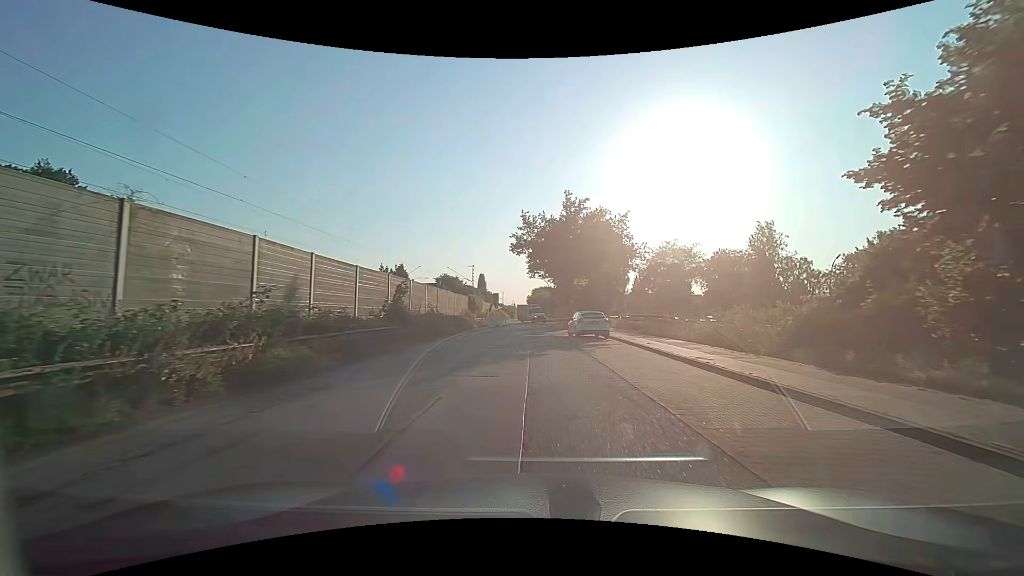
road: unclassified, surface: asphalt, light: Day
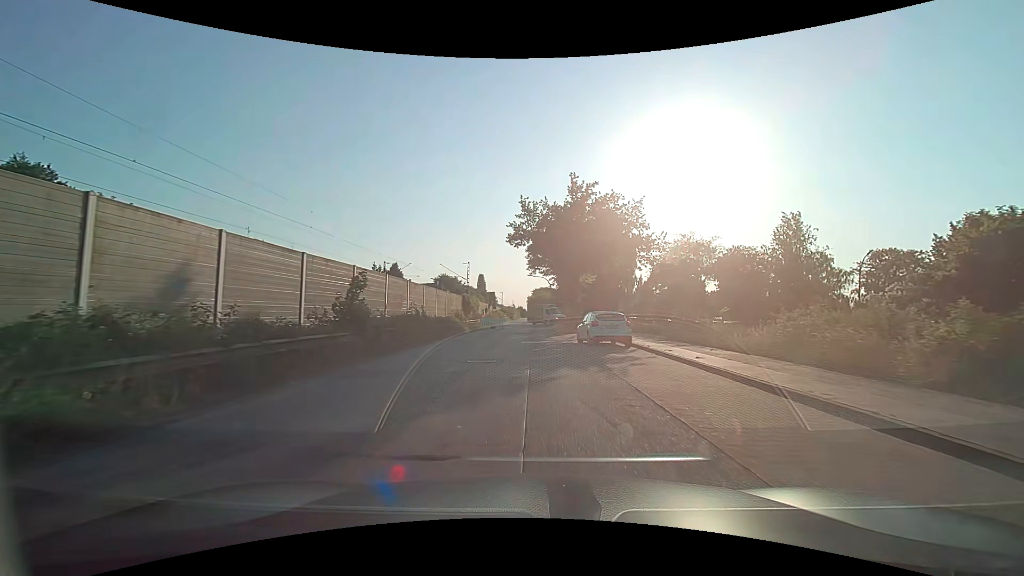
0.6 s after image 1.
(0.0, +5.9) m; -1°
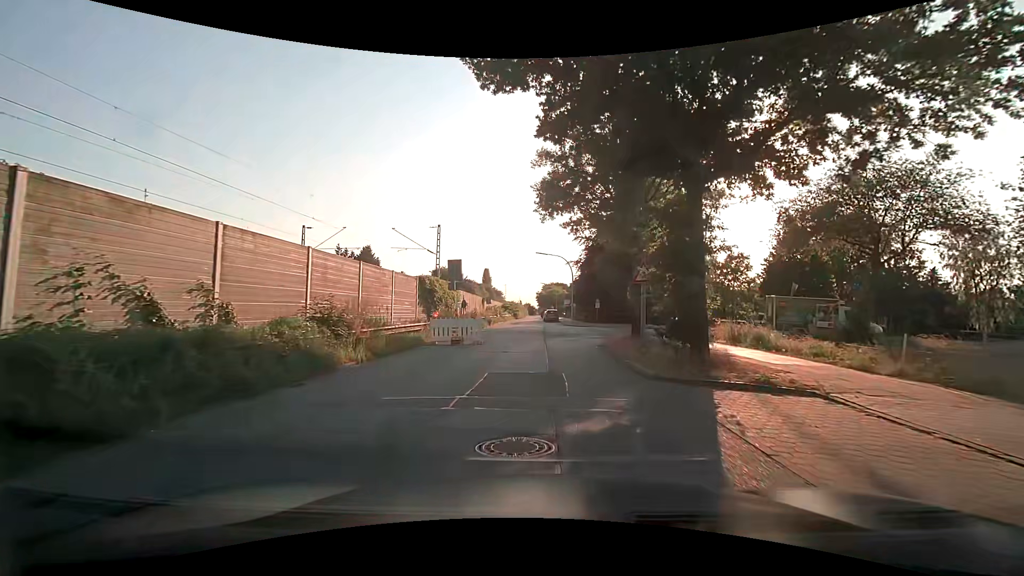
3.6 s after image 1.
(+0.1, +26.2) m; 0°
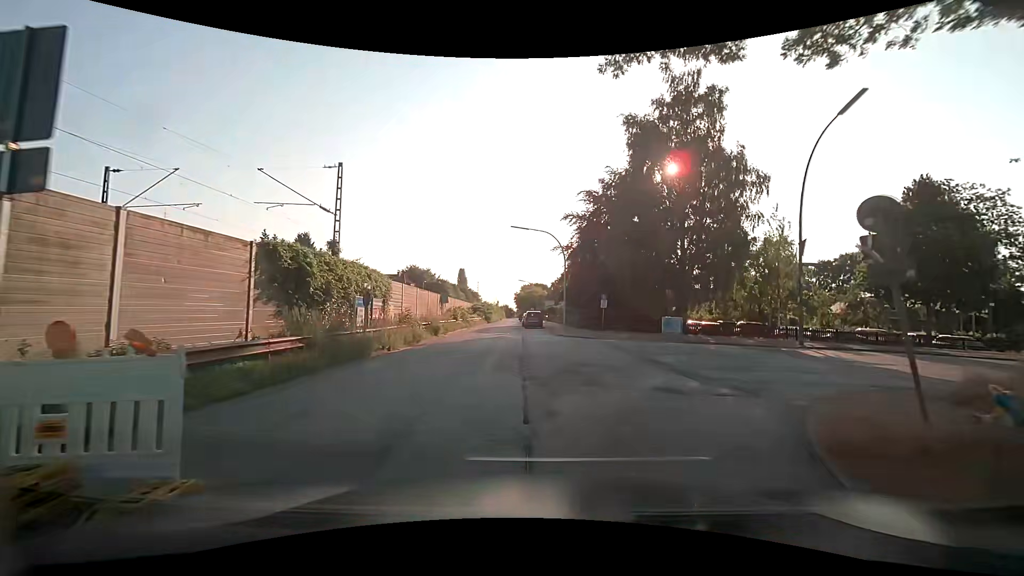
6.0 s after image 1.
(+0.1, +17.1) m; +3°
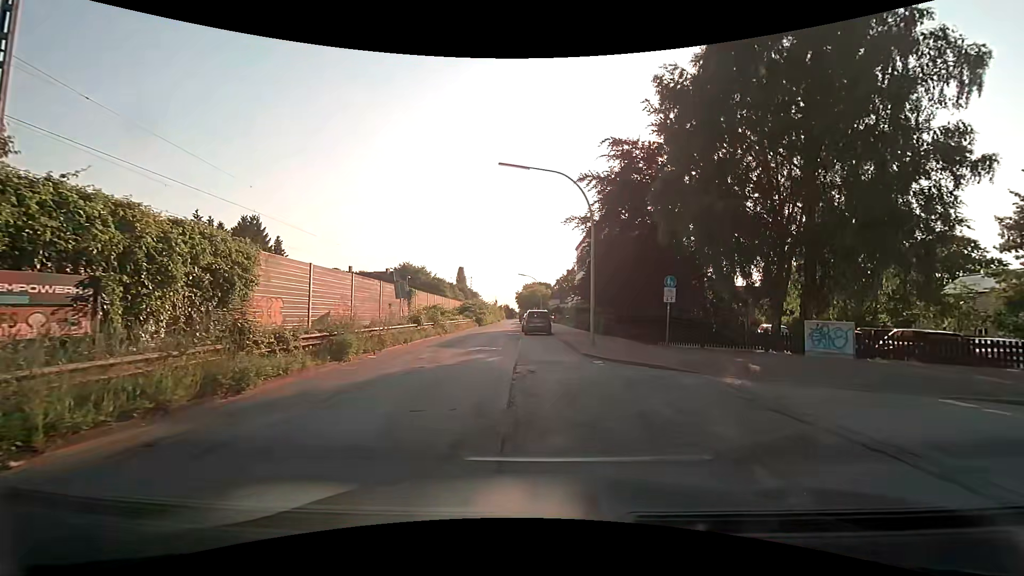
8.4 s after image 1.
(-0.2, +14.9) m; -2°
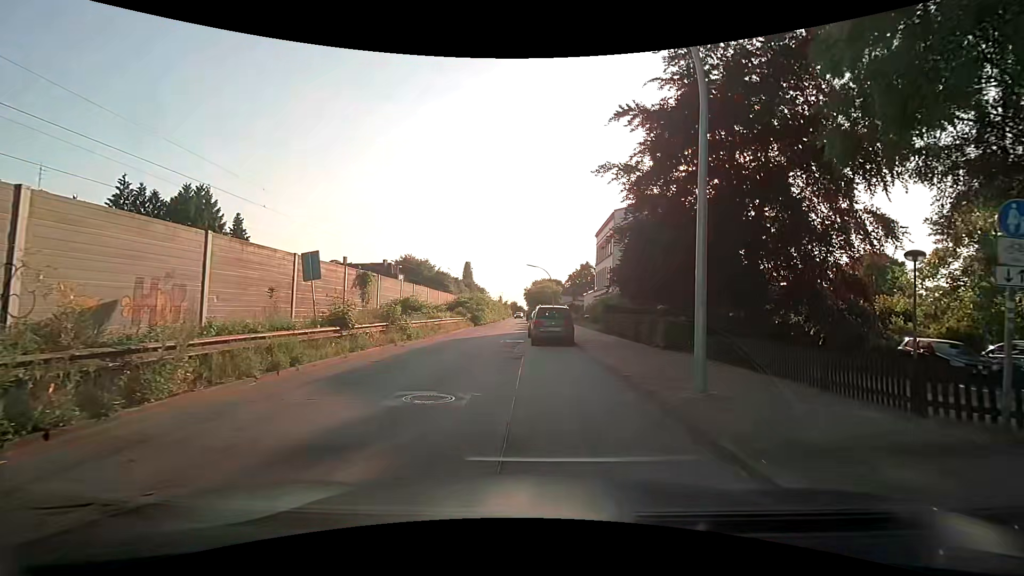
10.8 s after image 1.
(0.0, +12.0) m; -1°
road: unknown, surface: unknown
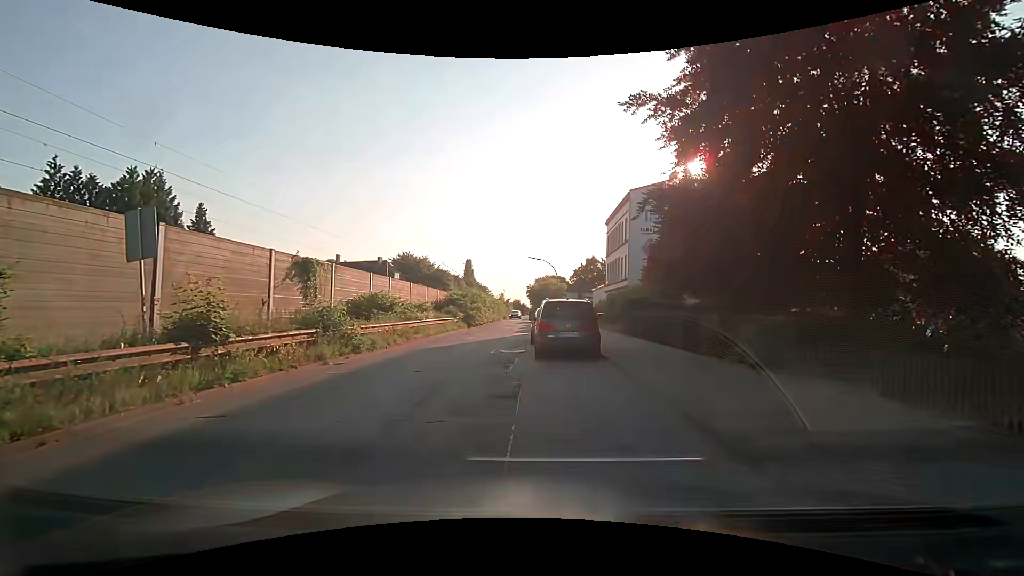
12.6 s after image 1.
(0.0, +6.8) m; 0°
